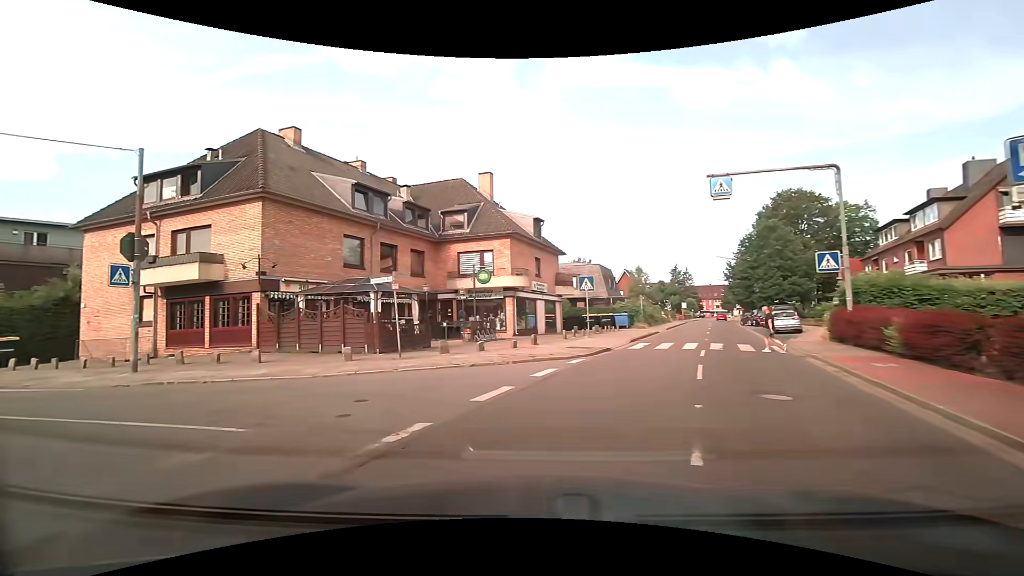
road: residential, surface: asphalt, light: Day
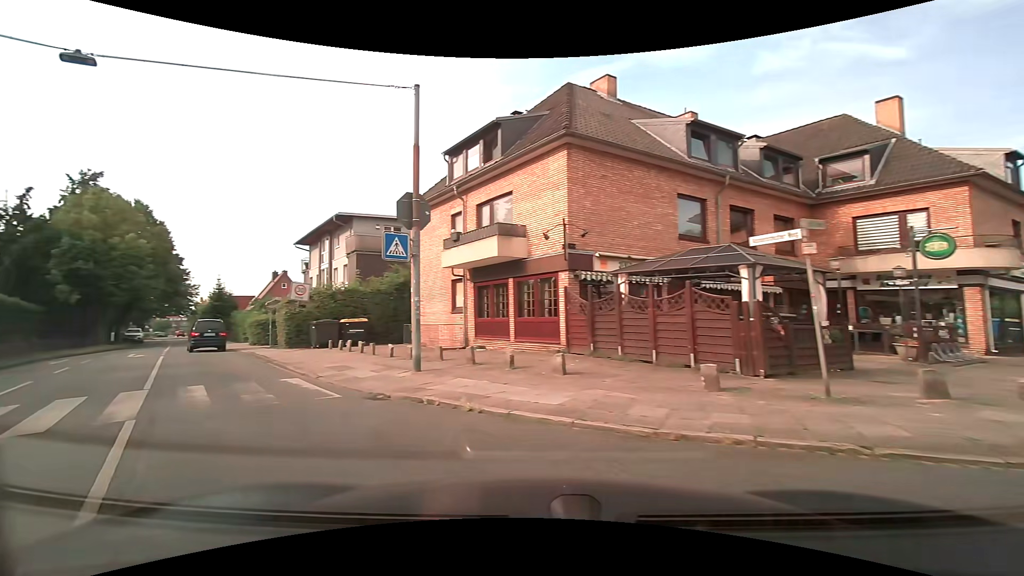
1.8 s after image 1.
(-2.1, +7.1) m; -34°
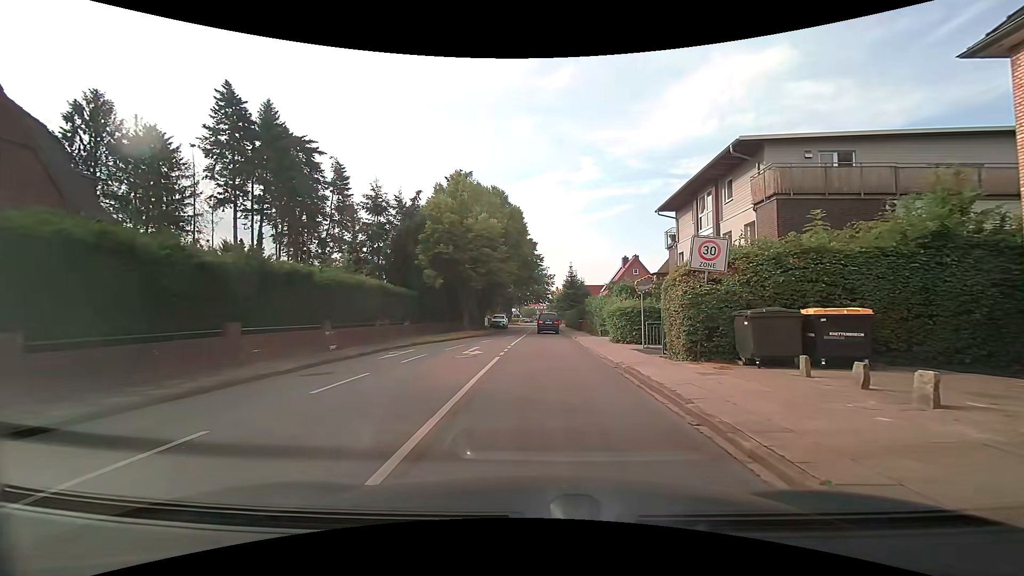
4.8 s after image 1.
(-6.2, +11.4) m; -39°
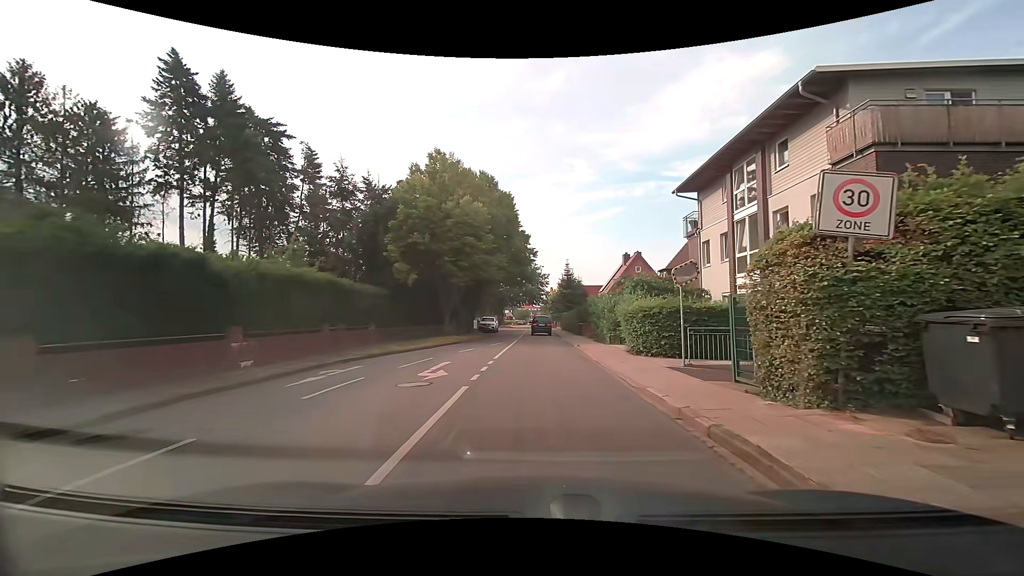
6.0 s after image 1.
(+0.1, +6.2) m; 0°
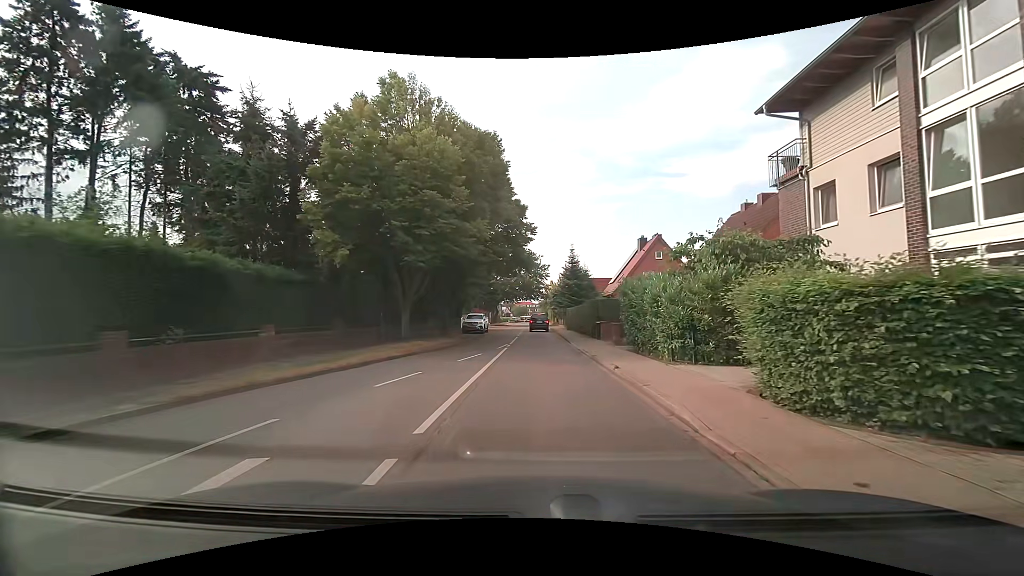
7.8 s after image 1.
(+0.2, +11.2) m; +1°
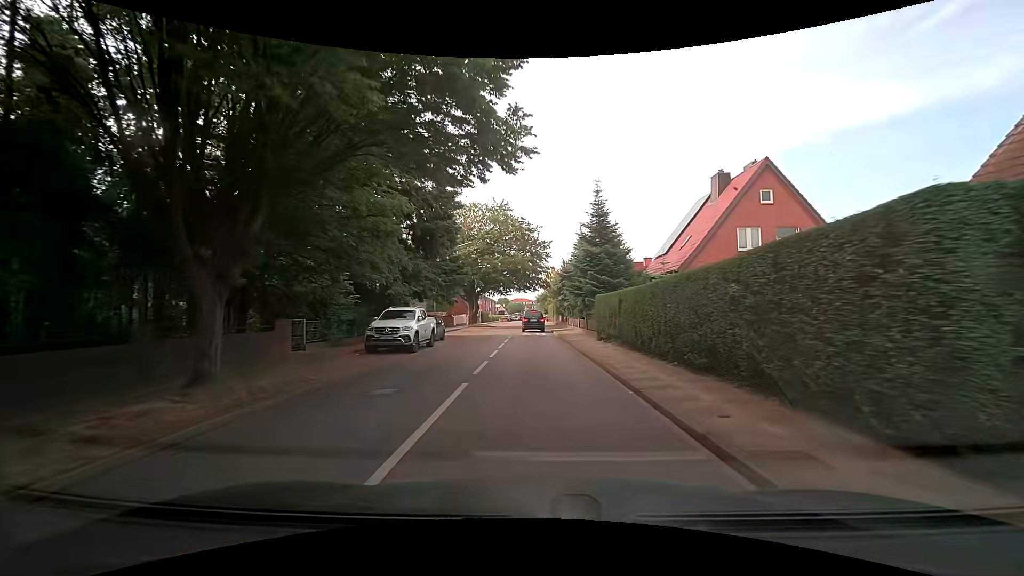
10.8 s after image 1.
(+0.1, +24.6) m; +1°
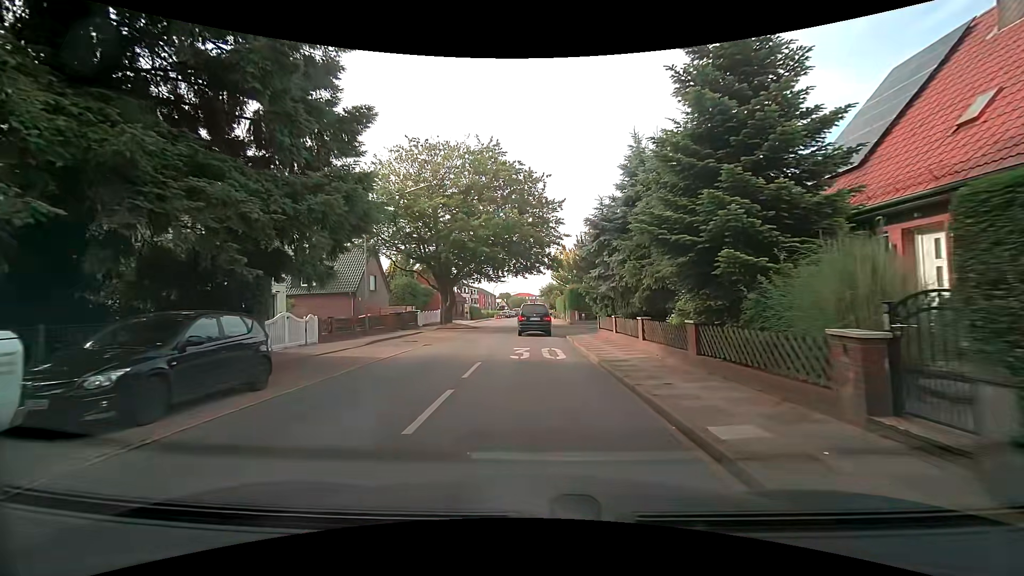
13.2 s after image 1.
(-0.1, +19.1) m; -1°
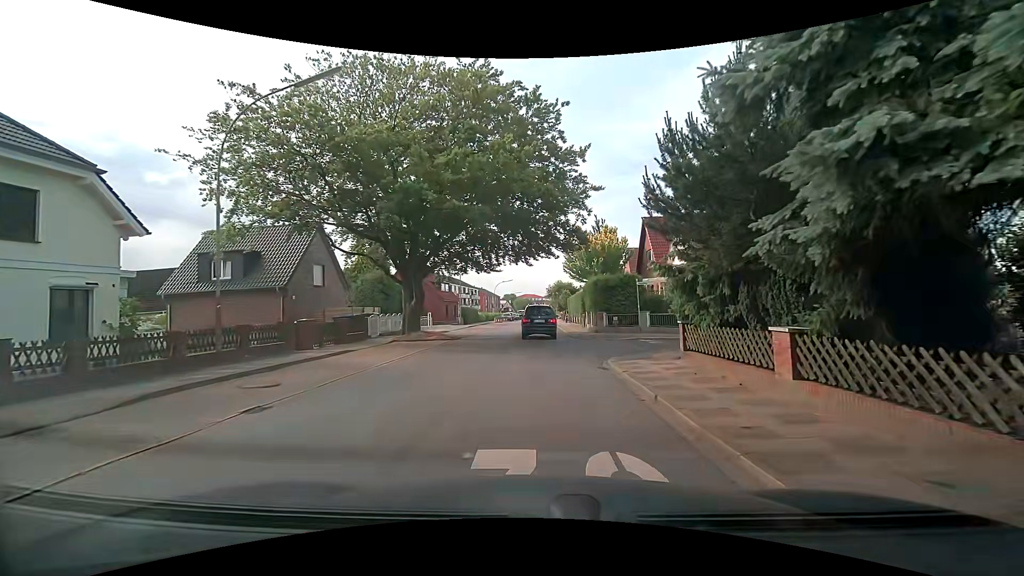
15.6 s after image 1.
(0.0, +12.7) m; -1°
(0, +10) (0, +20) (+1, +30) (+1, +40) (+1, +50) (+1, +60) (+2, +70) (+2, +80) (+2, +90) (+3, +100) m
